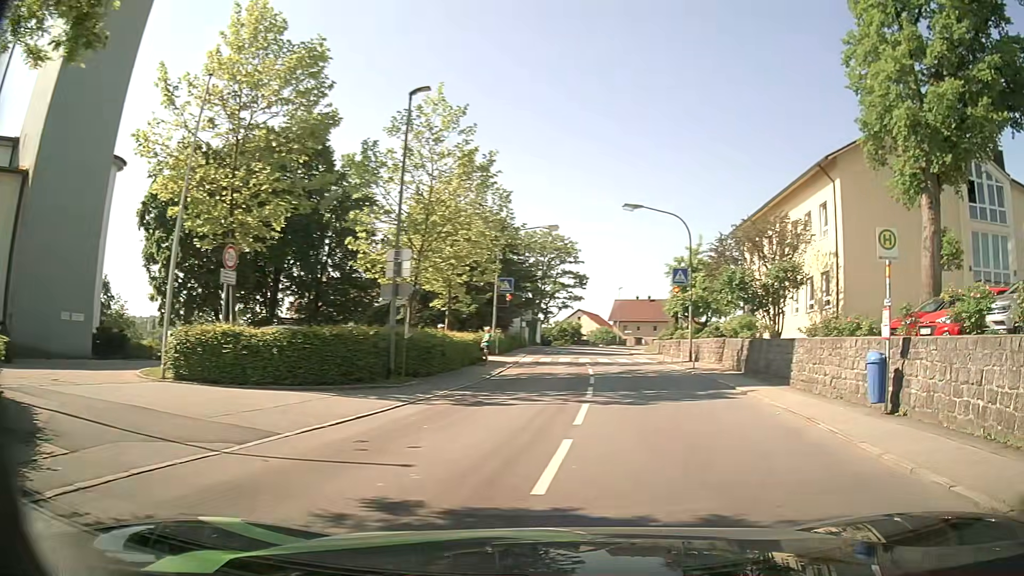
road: tertiary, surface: asphalt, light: Day
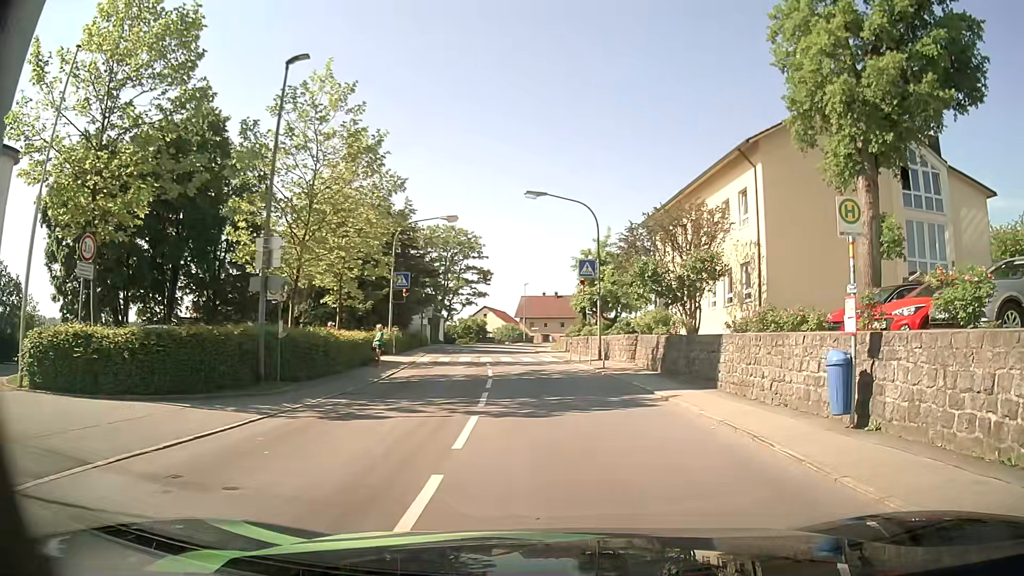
(+0.2, +2.4) m; +7°
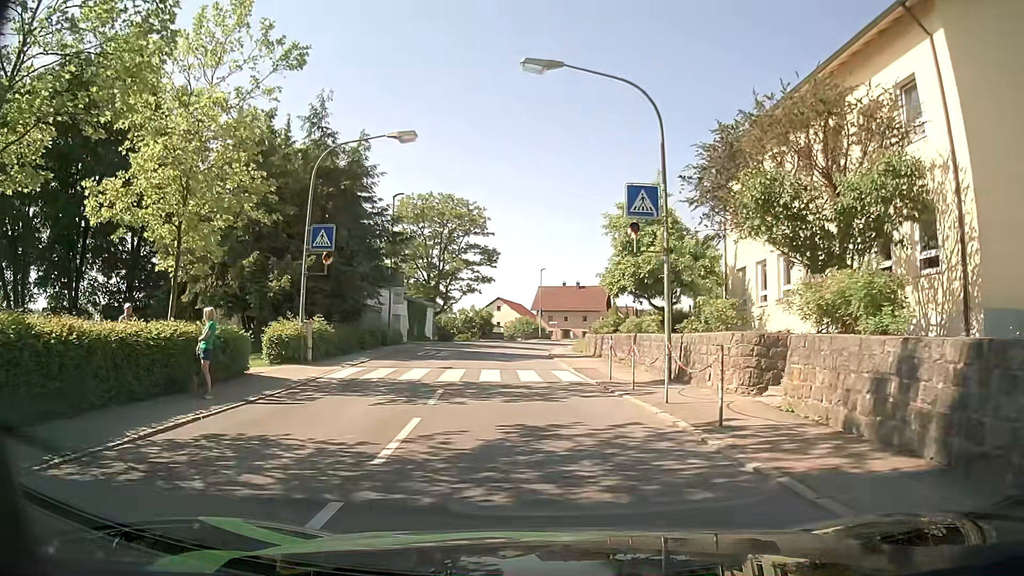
(+0.3, +15.0) m; 0°
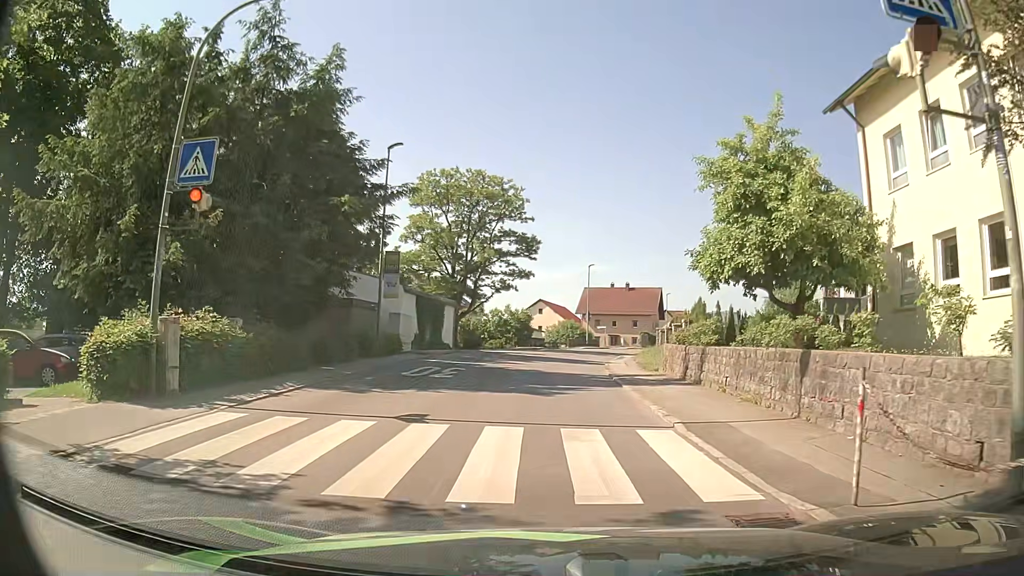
(-0.6, +11.0) m; -4°
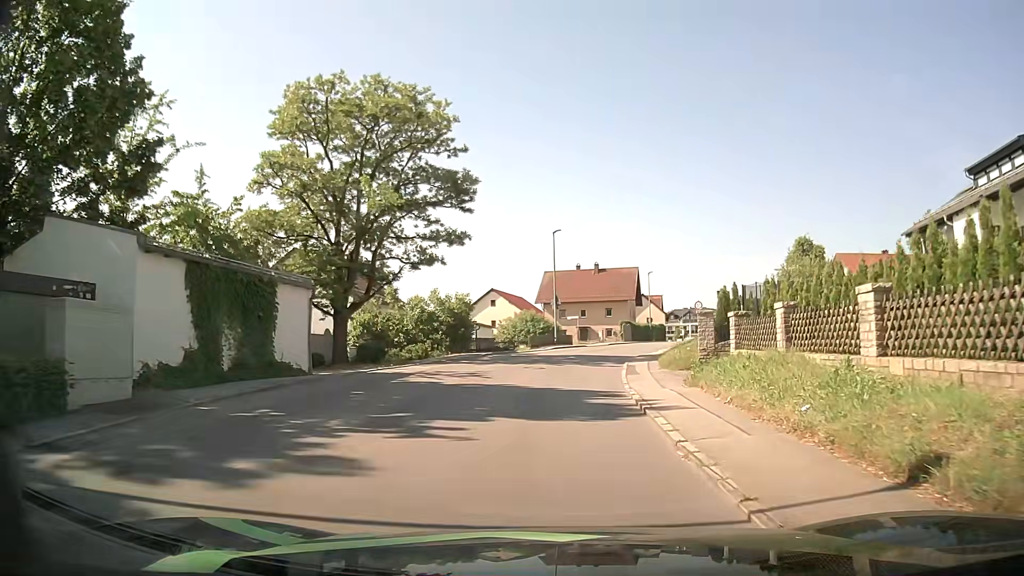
(+0.2, +20.0) m; +3°
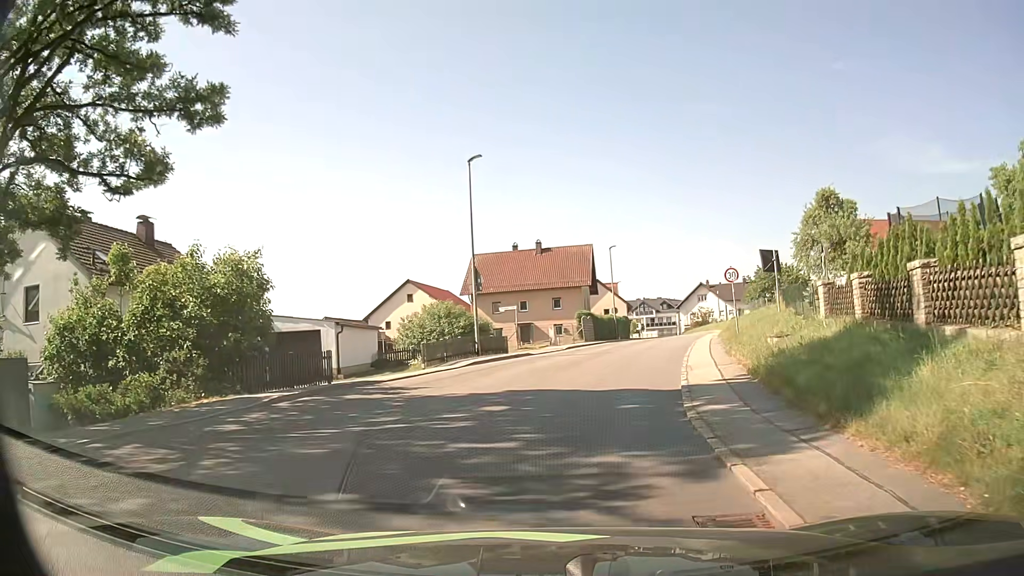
(+1.1, +20.7) m; +6°
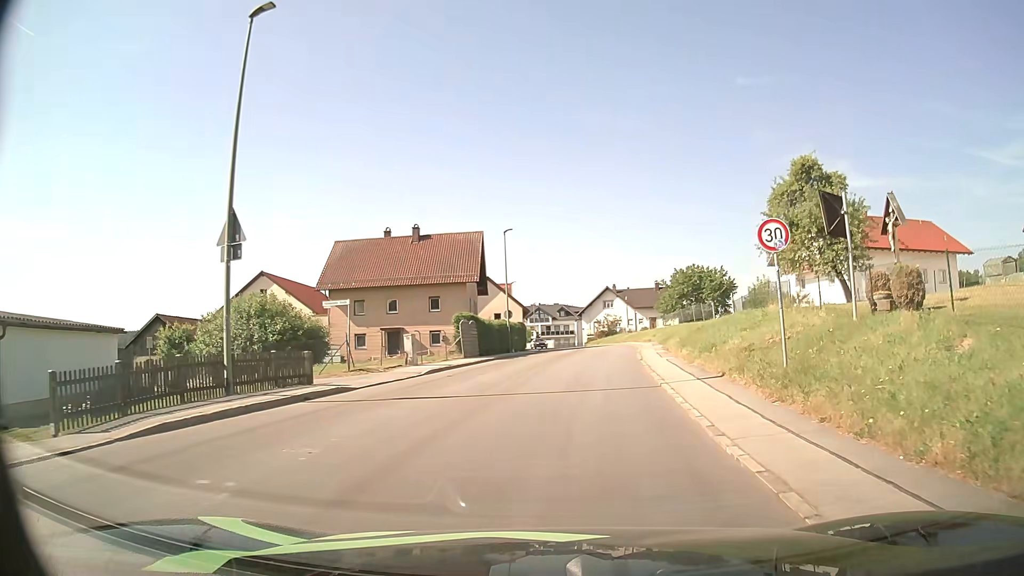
(+1.0, +14.6) m; +9°
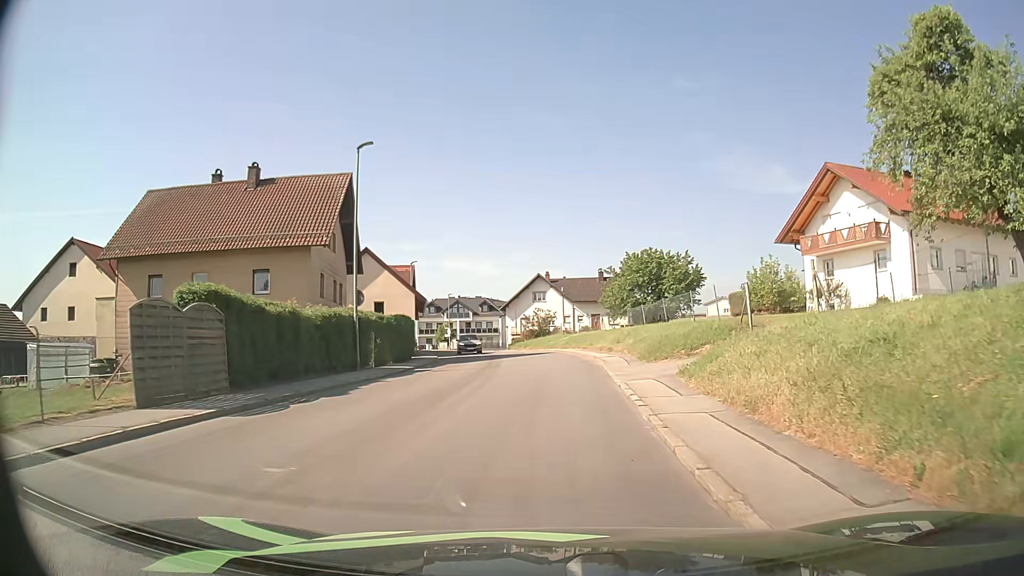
(+1.7, +21.2) m; +7°
(0, +10) (0, +20) (0, +30) (-1, +40) (-3, +50) (-5, +60) (-7, +69) (-8, +79) (-8, +89) (-7, +99) m
